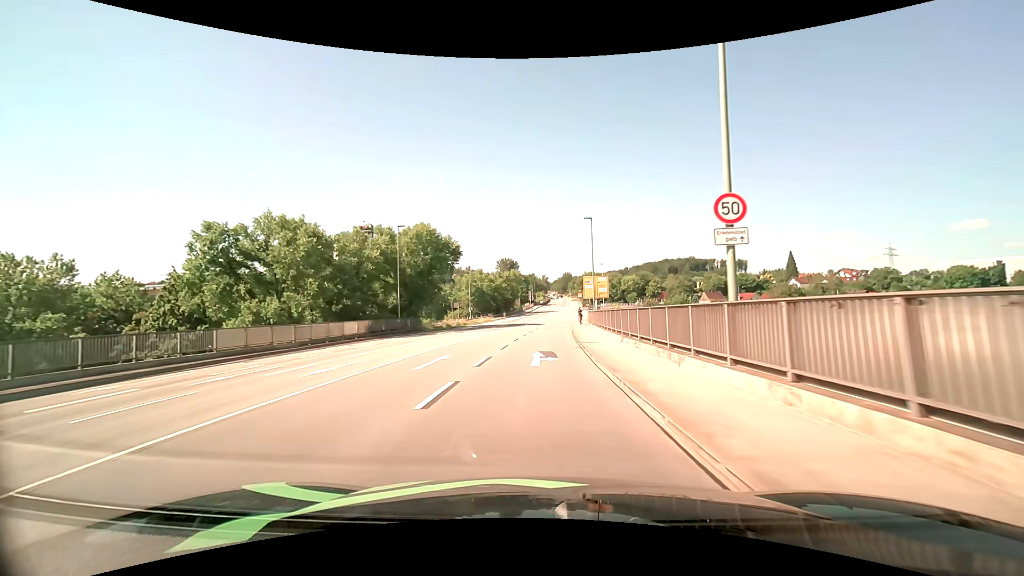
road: primary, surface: asphalt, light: Day
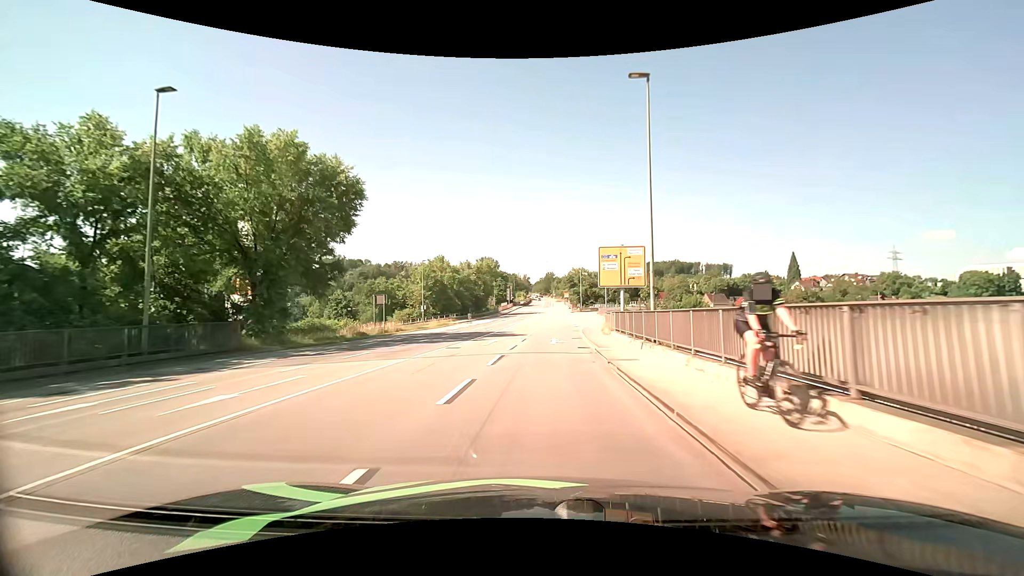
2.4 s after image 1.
(+0.4, +29.5) m; +2°
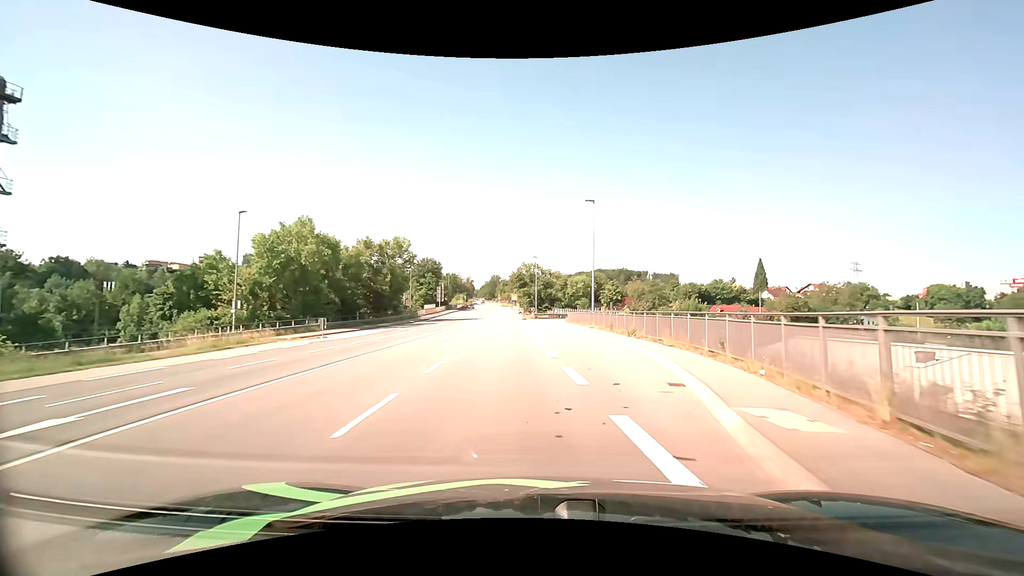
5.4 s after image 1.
(+1.4, +37.8) m; +6°
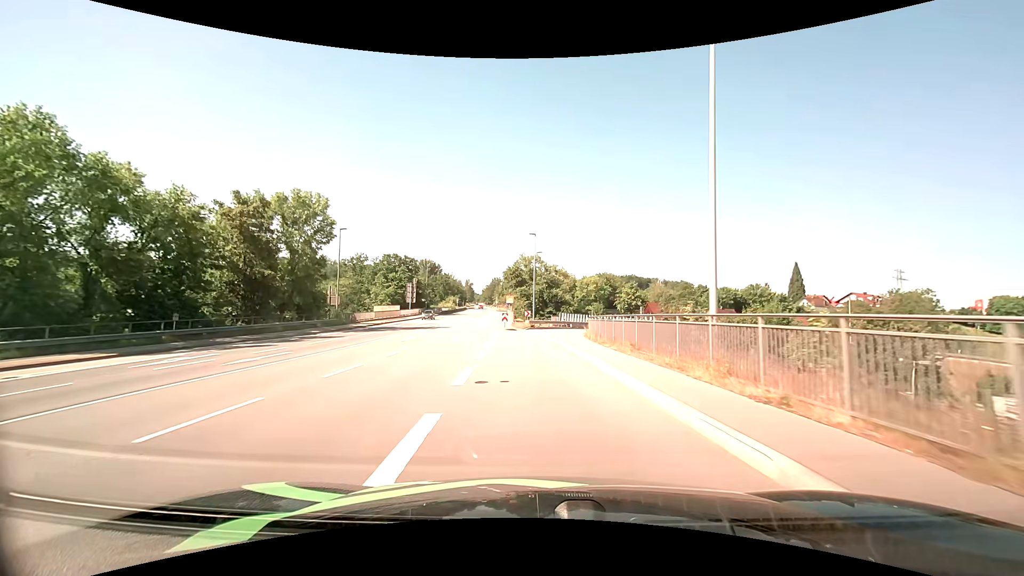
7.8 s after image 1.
(+1.1, +30.0) m; 0°
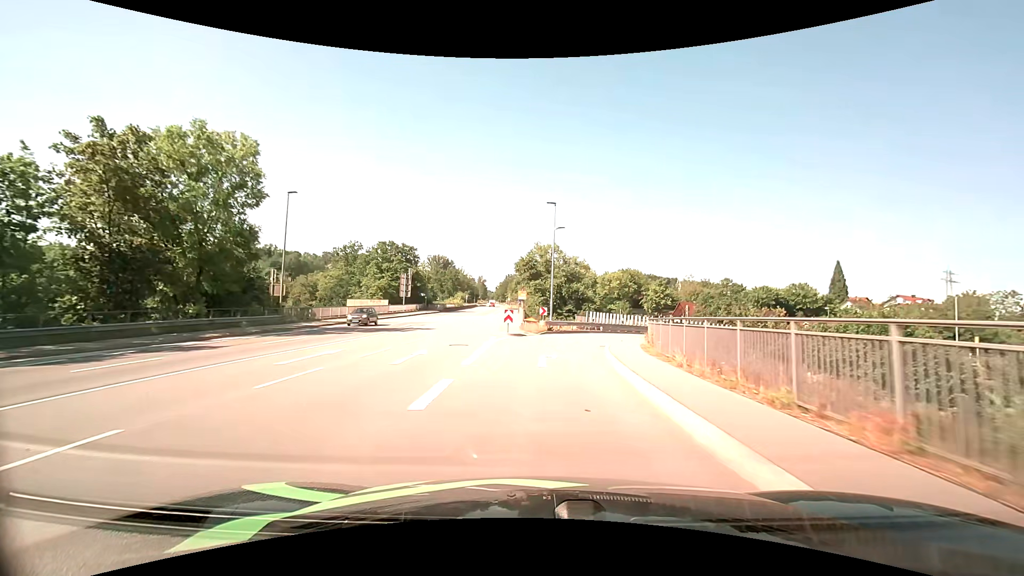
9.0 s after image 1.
(-0.3, +14.9) m; -2°
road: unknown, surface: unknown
